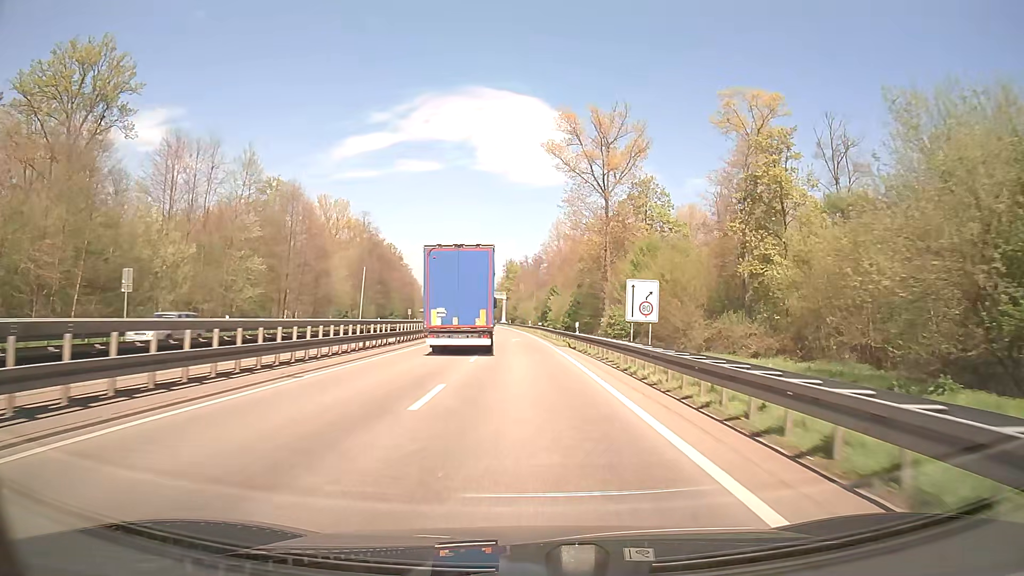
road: trunk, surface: asphalt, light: Day
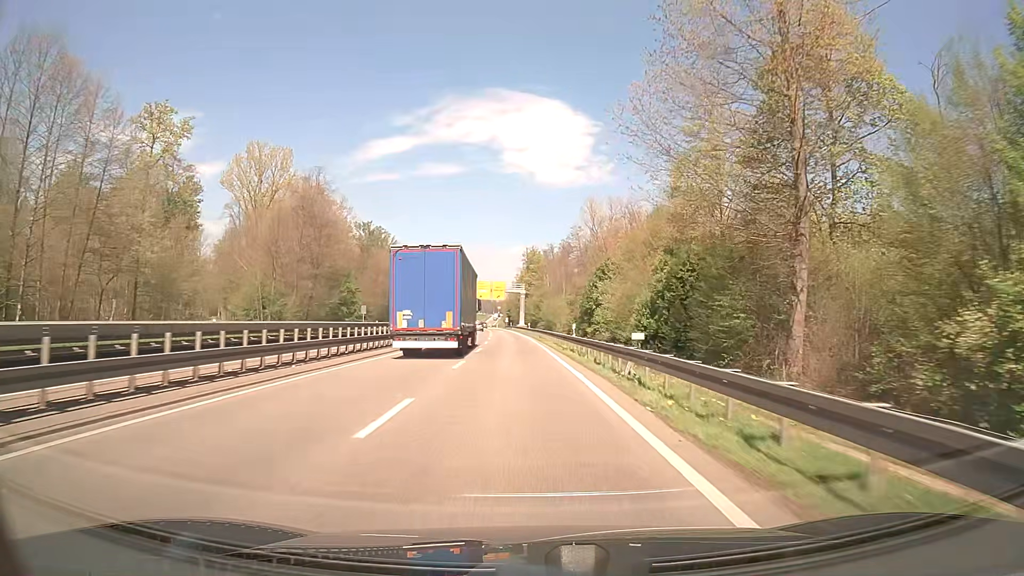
(-0.8, +50.3) m; -2°
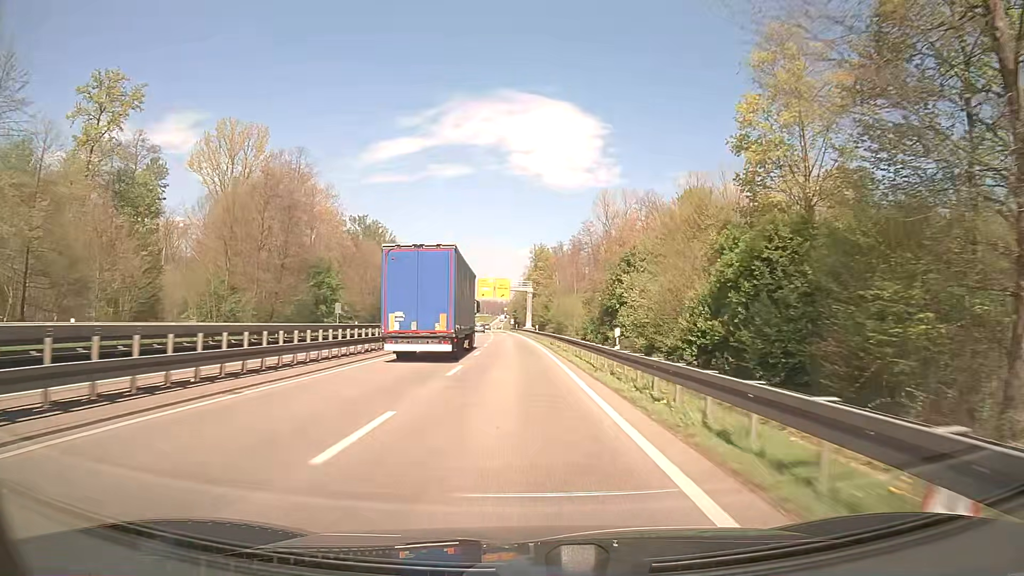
(-0.1, +13.4) m; -1°
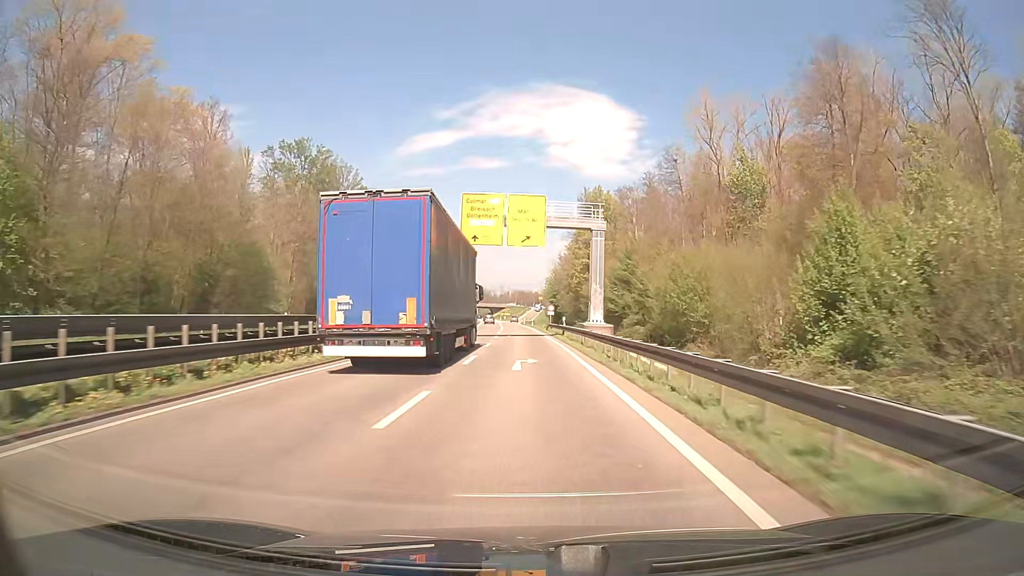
(-2.0, +69.9) m; -3°
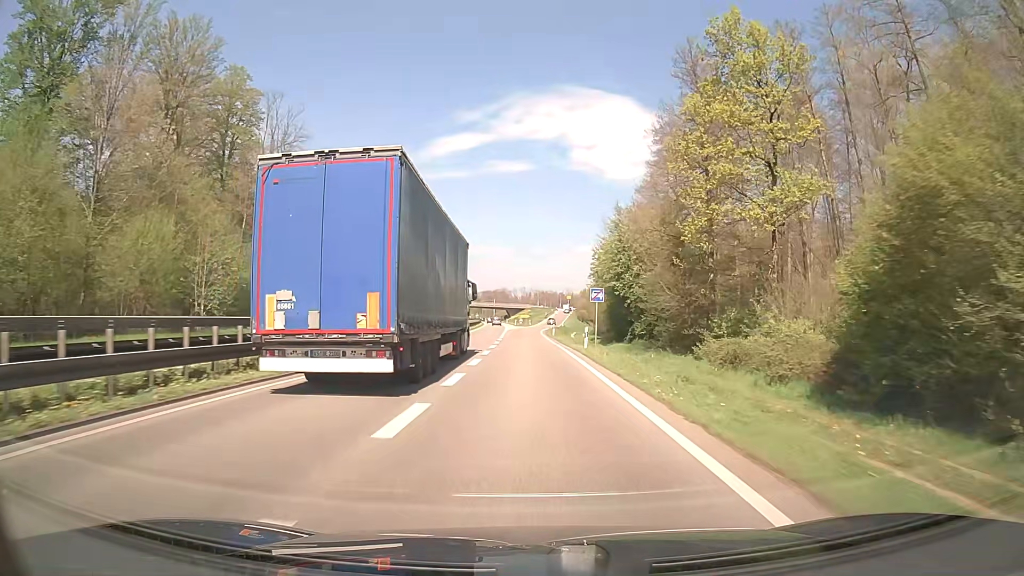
(-1.2, +64.2) m; -2°
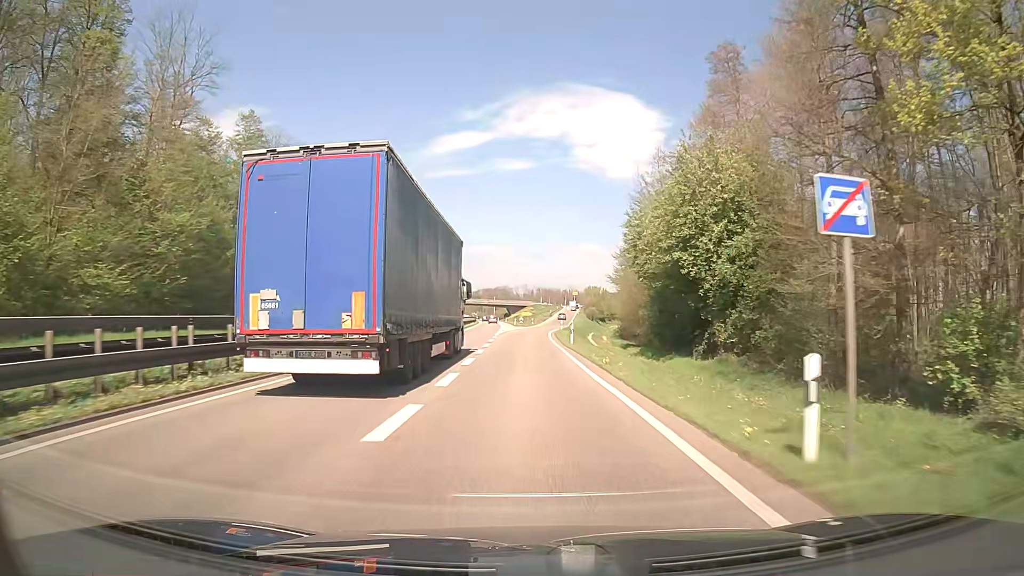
(-0.1, +24.2) m; 0°
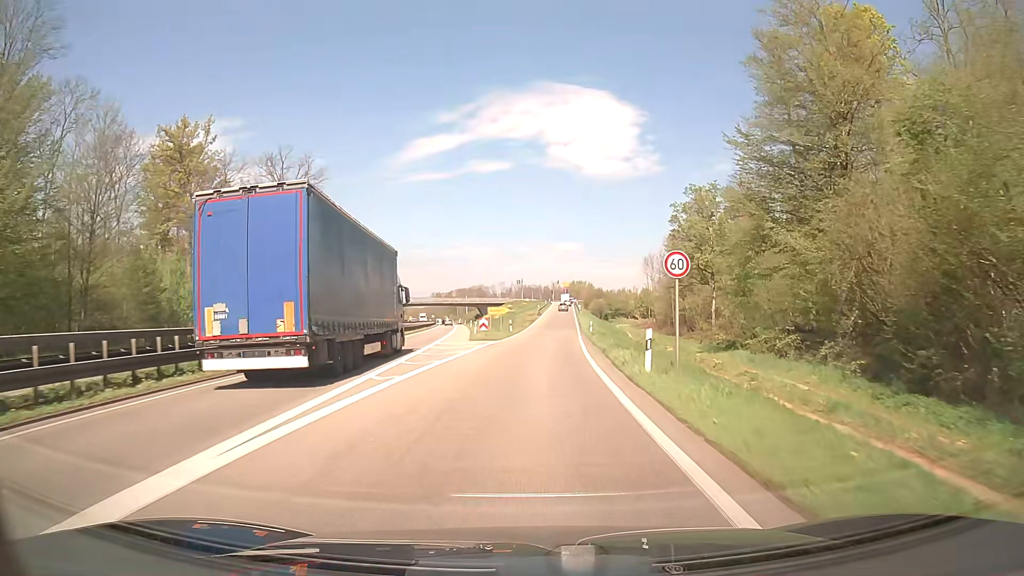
(+0.4, +56.4) m; +2°
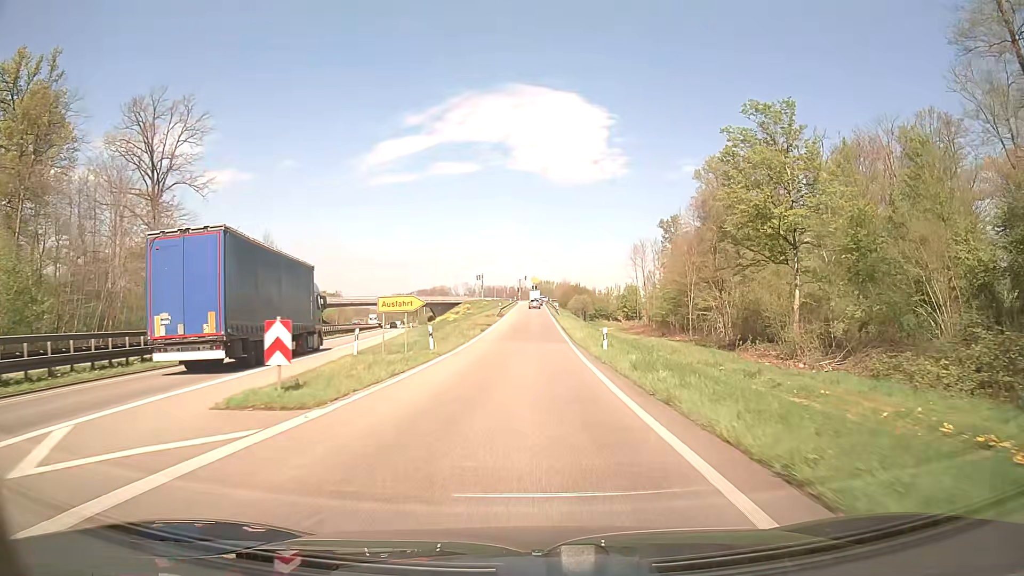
(+0.8, +30.1) m; +3°
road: trunk_link
(0, +10) (0, +20) (0, +30) (0, +40) (0, +50) (0, +60) (+1, +70) (+1, +80) (+1, +90) (+1, +100) m
